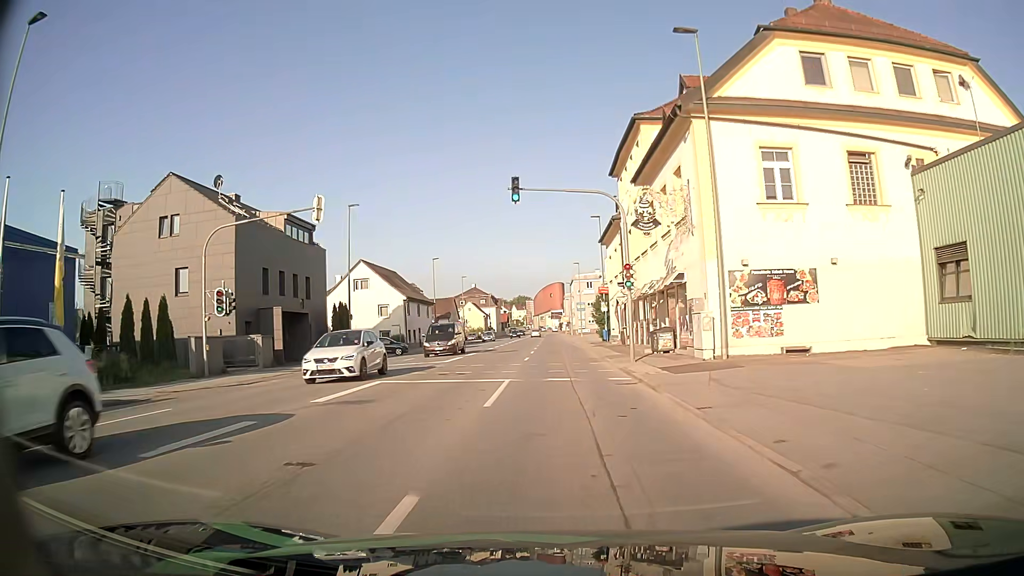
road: tertiary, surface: asphalt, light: Day
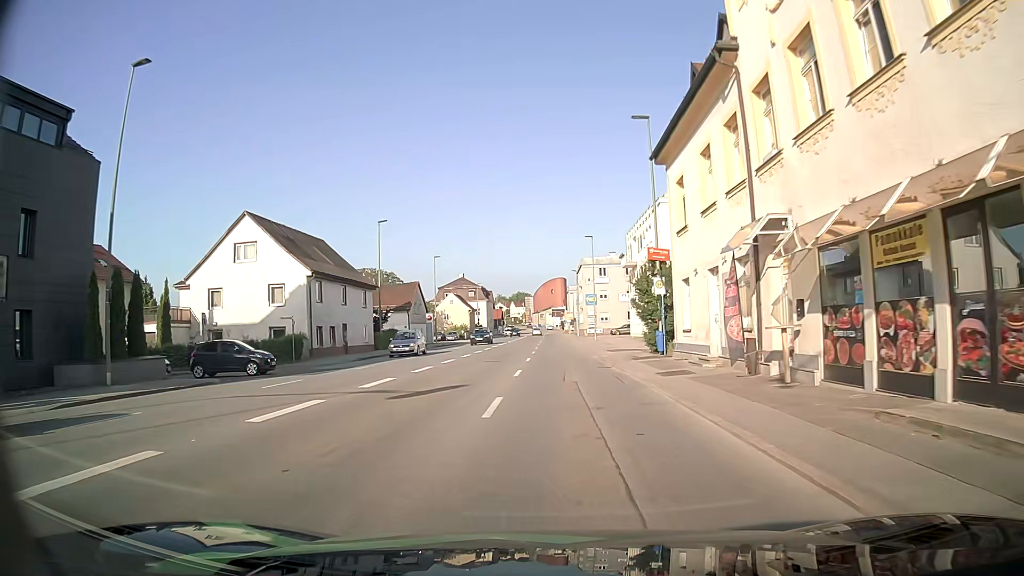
(0.0, +27.1) m; 0°
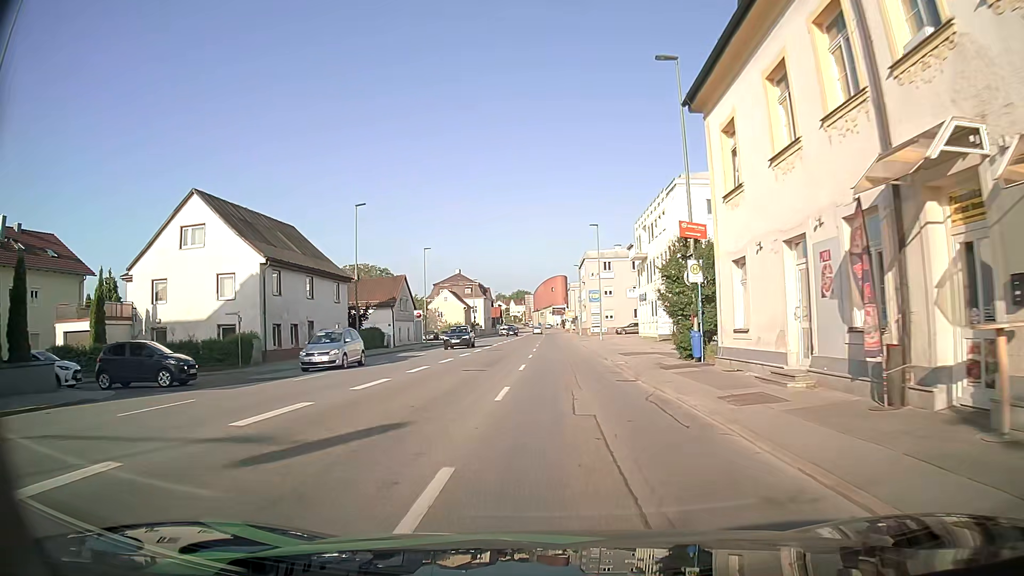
(0.0, +6.8) m; 0°
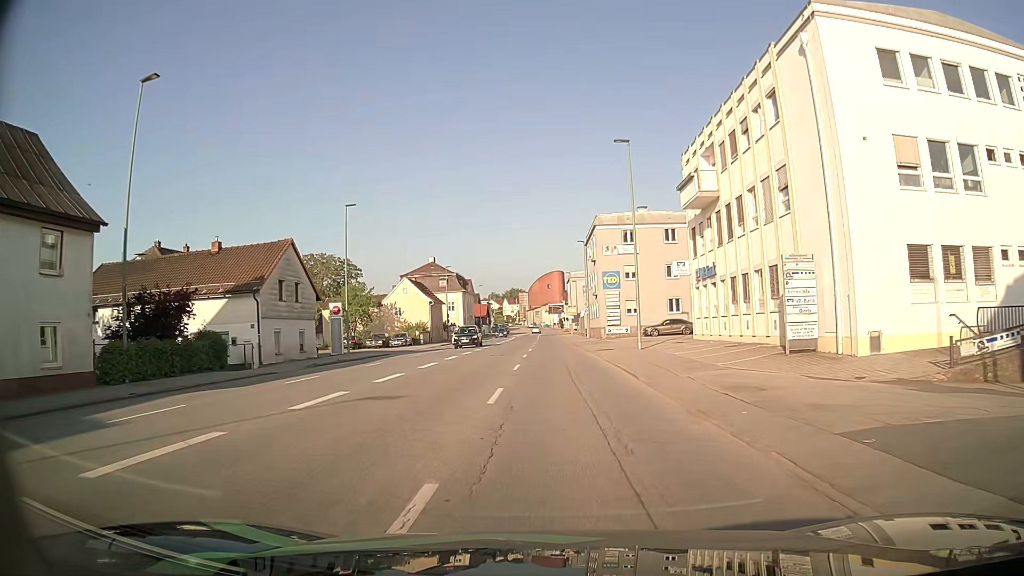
(+0.3, +27.6) m; +1°
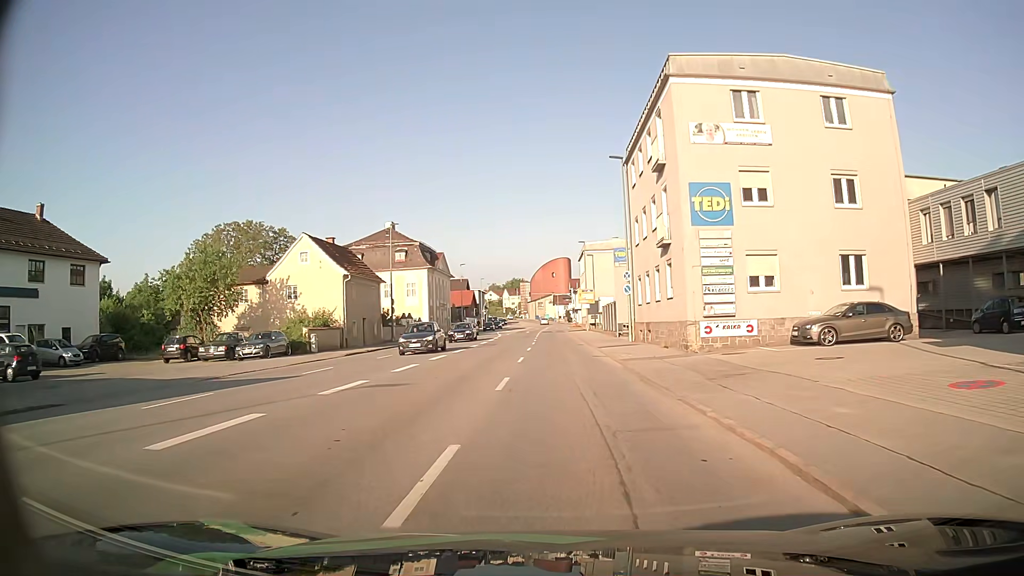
(-0.2, +34.8) m; 0°
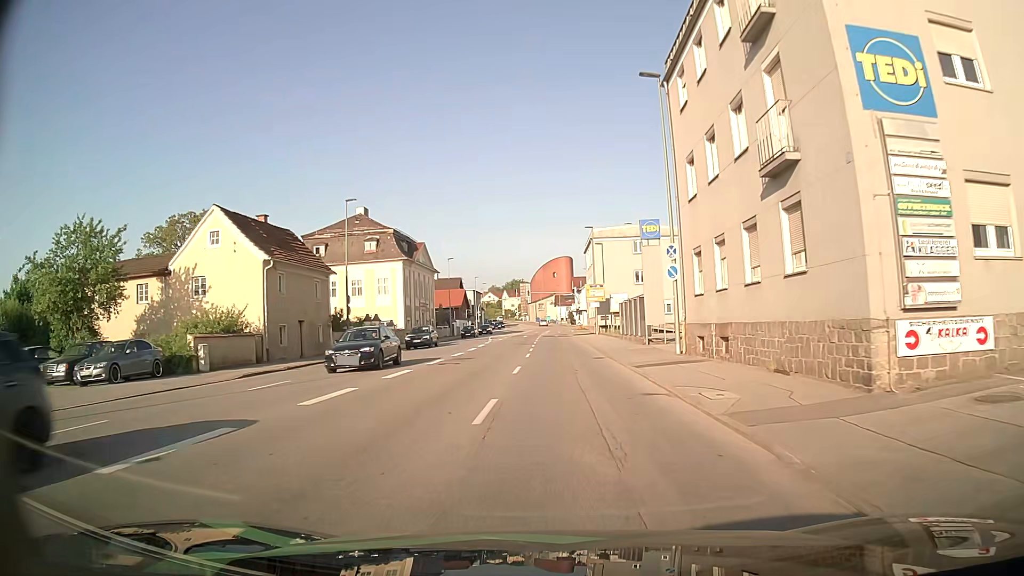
(-0.1, +13.2) m; -1°
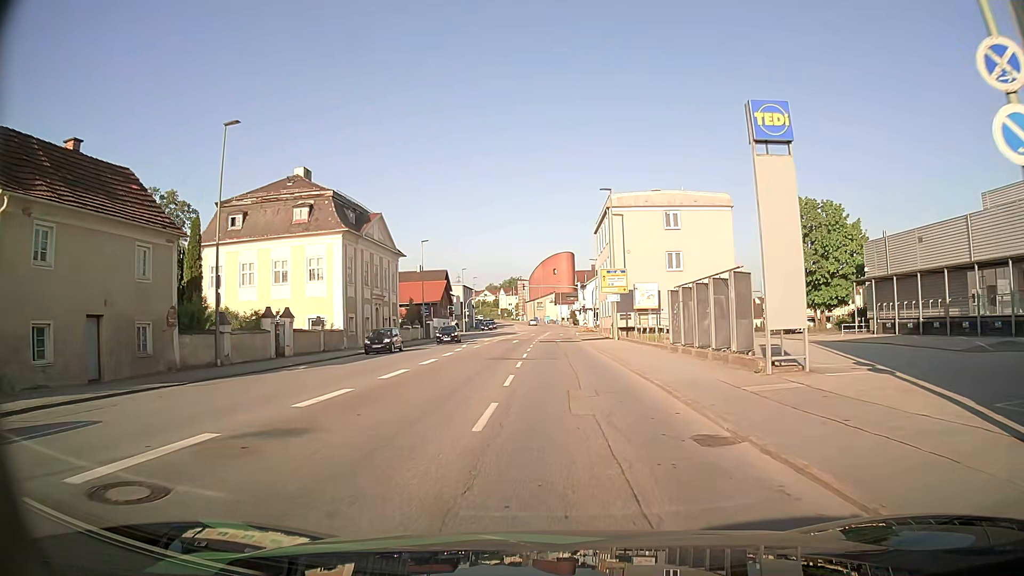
(0.0, +18.4) m; 0°
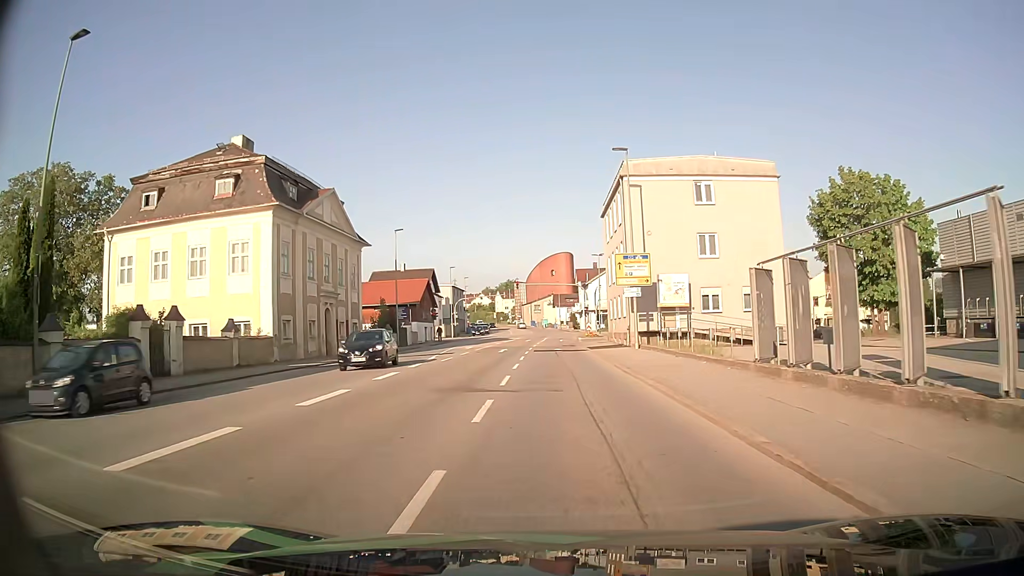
(+0.1, +11.2) m; 0°
